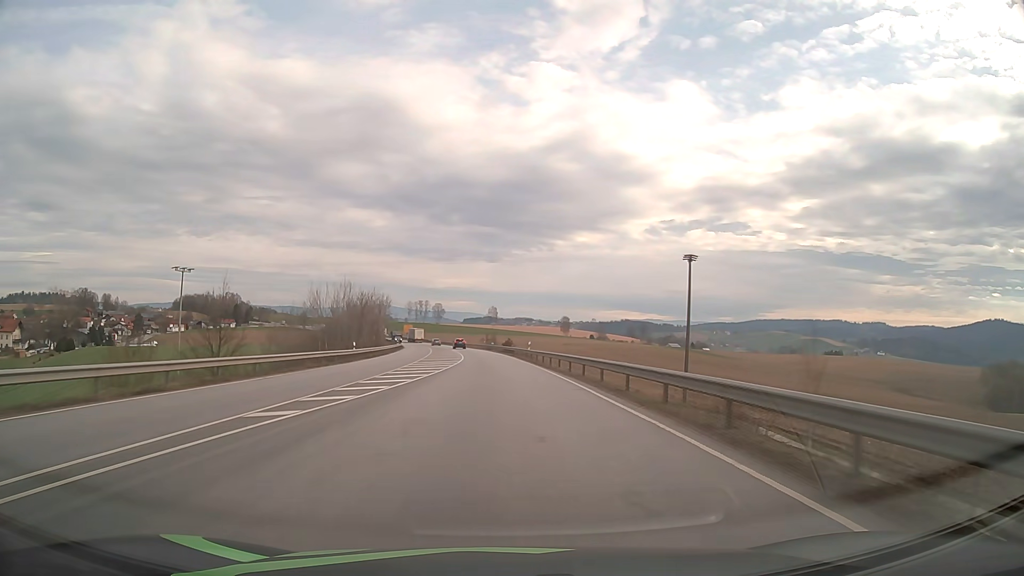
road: primary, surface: asphalt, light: Day
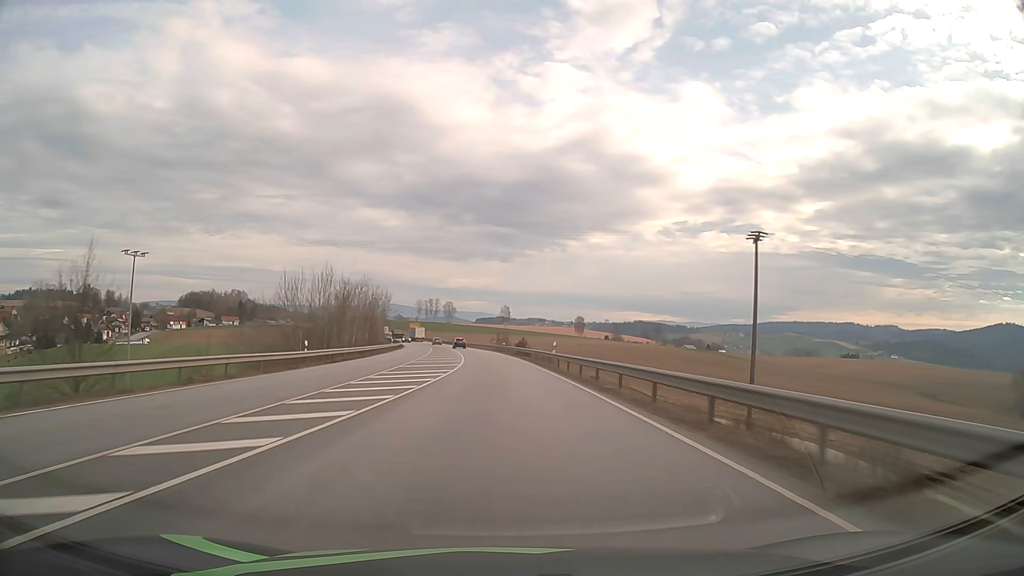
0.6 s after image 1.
(-0.1, +15.3) m; -1°
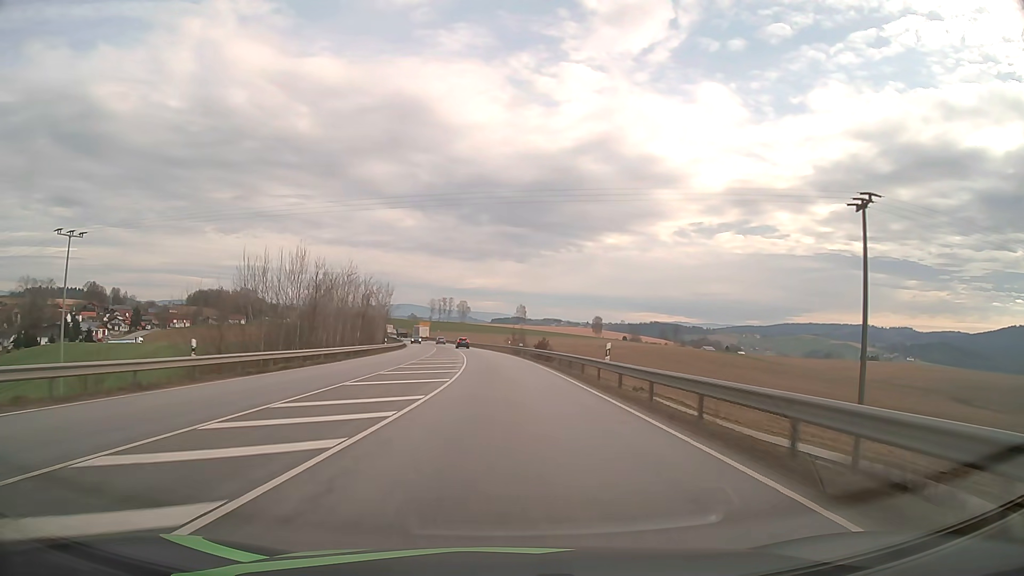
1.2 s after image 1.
(-0.2, +15.1) m; -1°
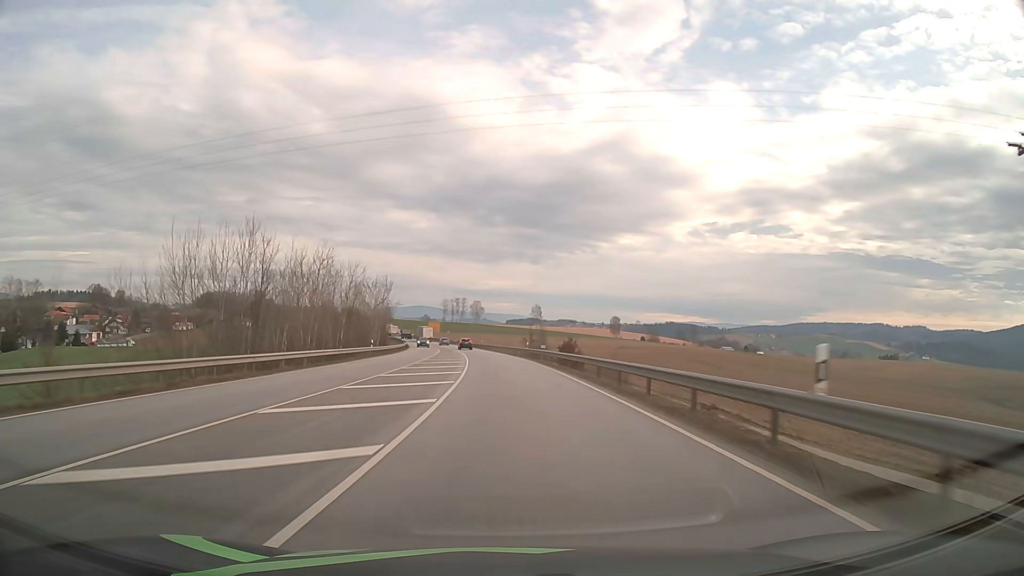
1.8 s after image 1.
(-0.2, +14.9) m; -1°
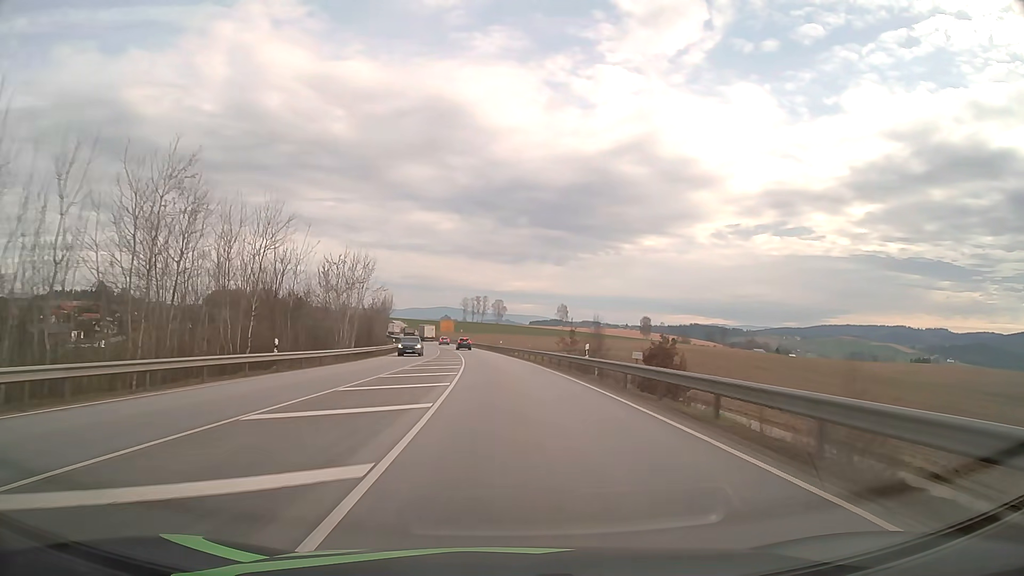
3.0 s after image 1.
(-0.6, +29.2) m; -2°
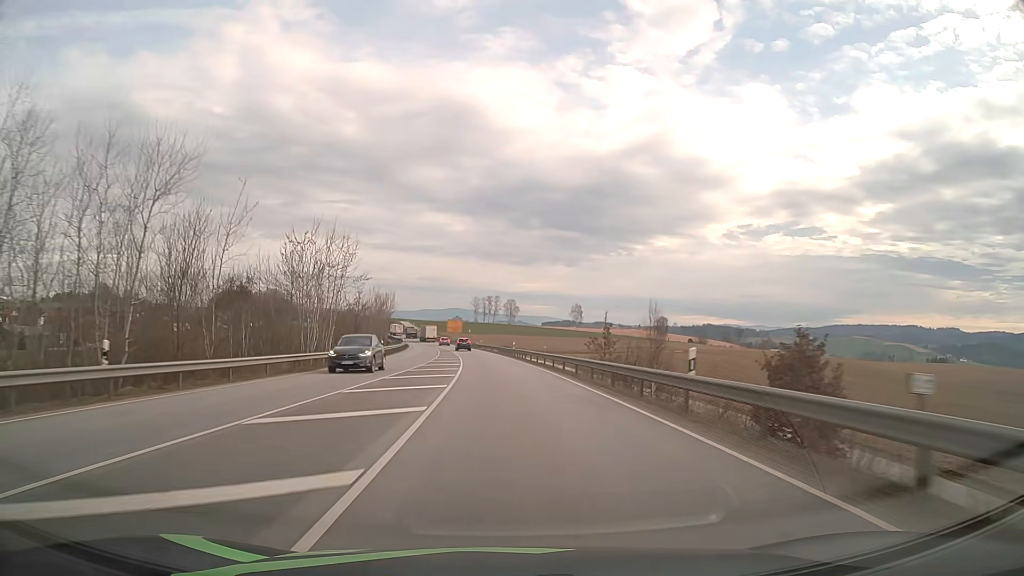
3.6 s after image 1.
(-0.1, +14.3) m; -1°
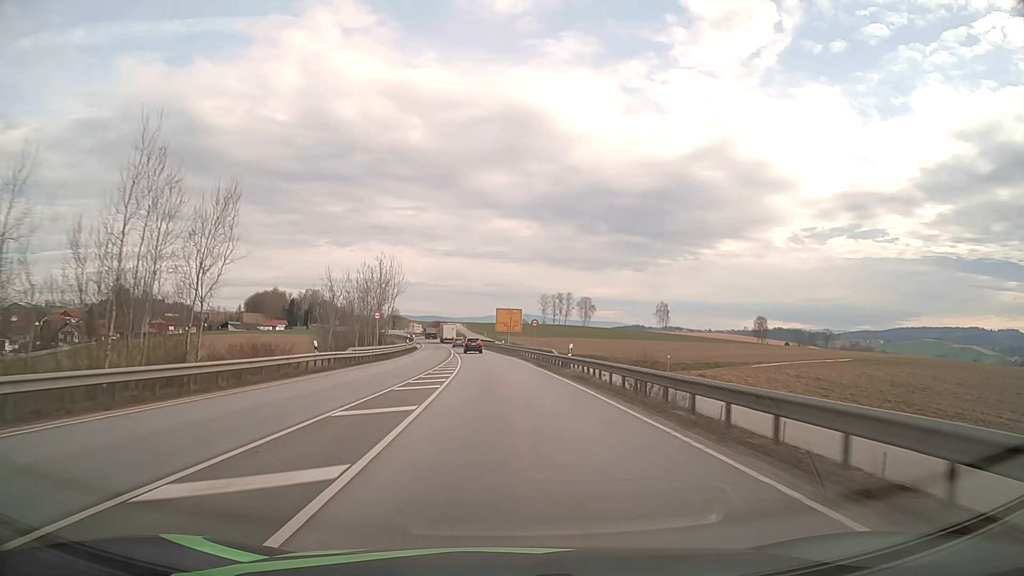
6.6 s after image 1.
(-3.4, +68.7) m; -6°
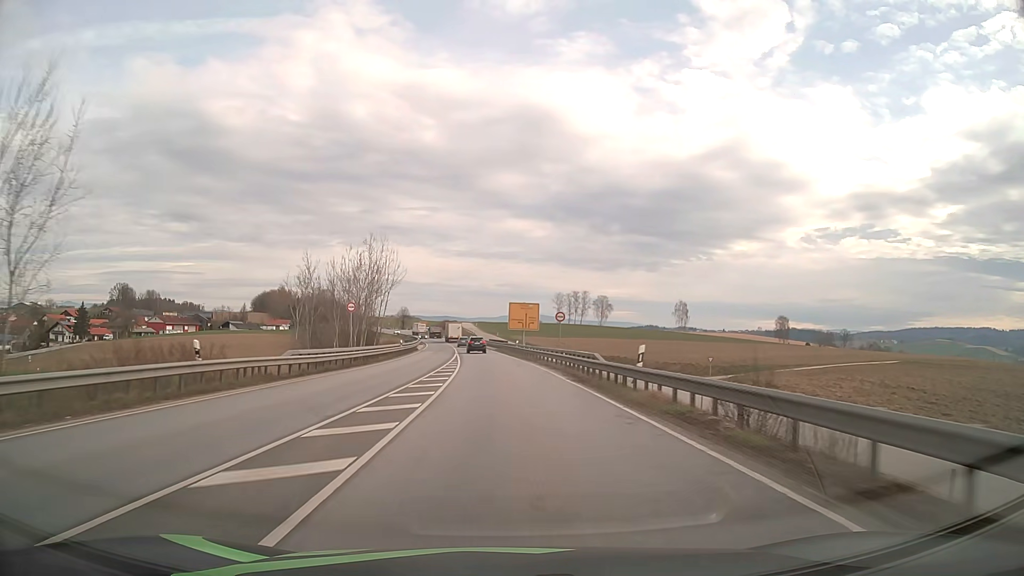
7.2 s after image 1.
(-0.1, +13.4) m; -1°
(0, +10) (0, +20) (-1, +30) (-1, +40) (-1, +50) (-2, +60) (-3, +70) (-4, +80) (-5, +90) (-6, +100) m
